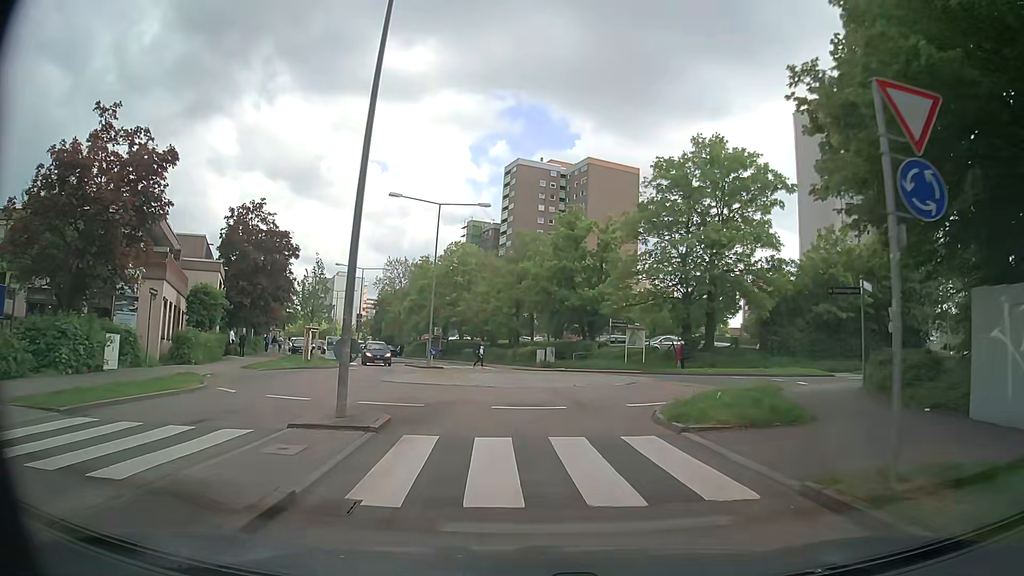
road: secondary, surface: asphalt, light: Day
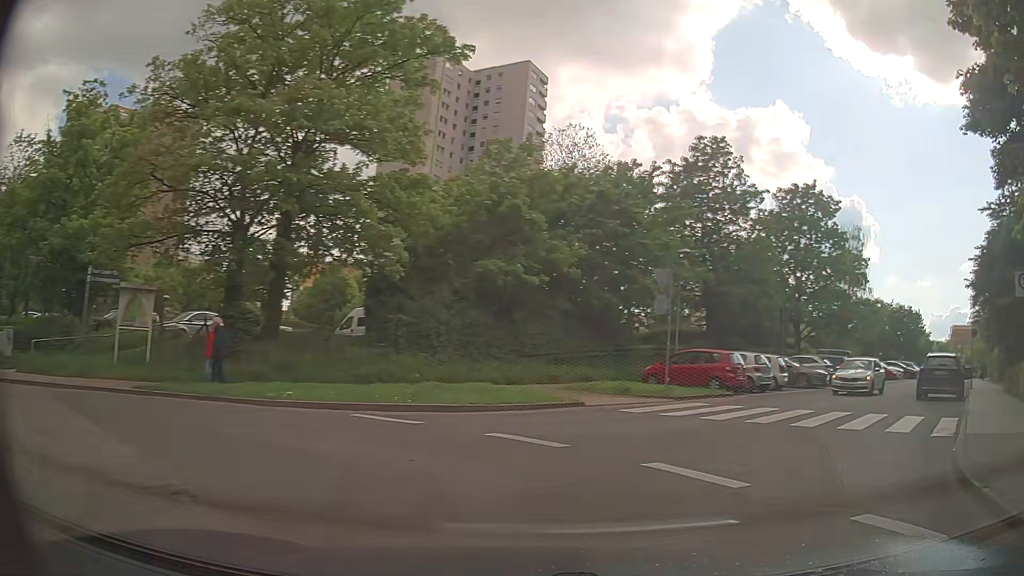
(+3.0, +20.2) m; +37°
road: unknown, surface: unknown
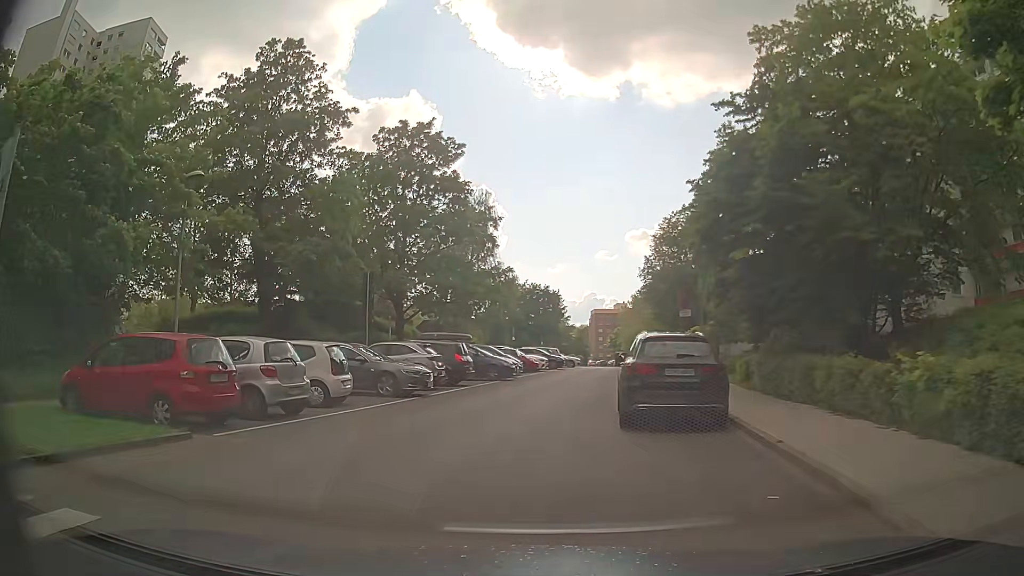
(+5.3, +11.6) m; +34°
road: residential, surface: asphalt
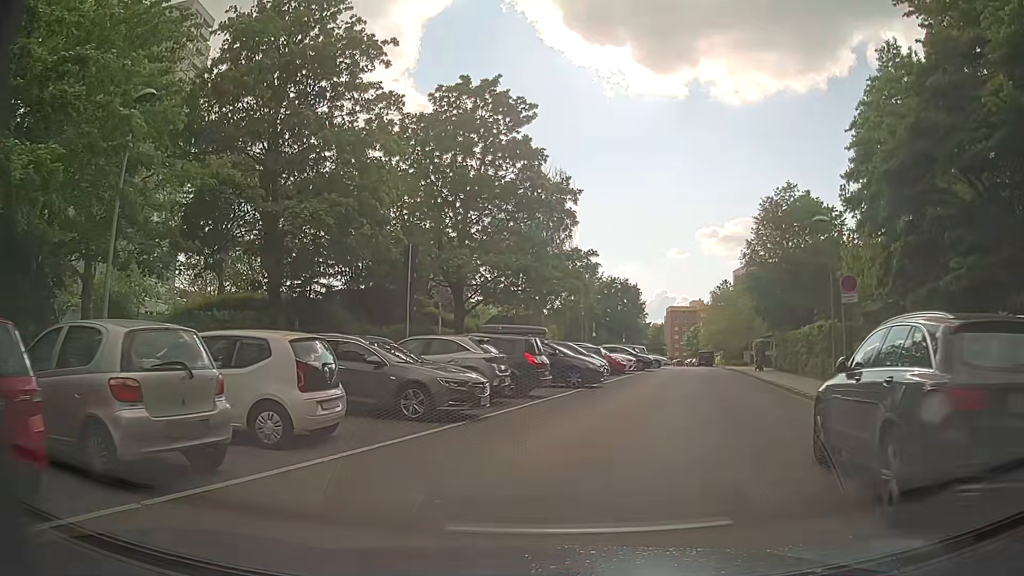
(-0.5, +6.9) m; -6°
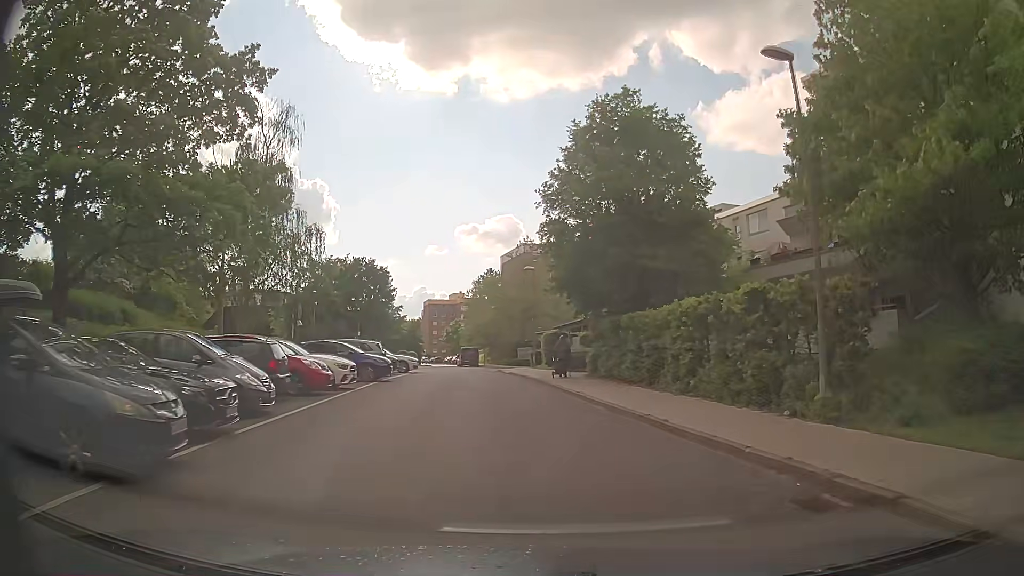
(+2.9, +15.9) m; +21°
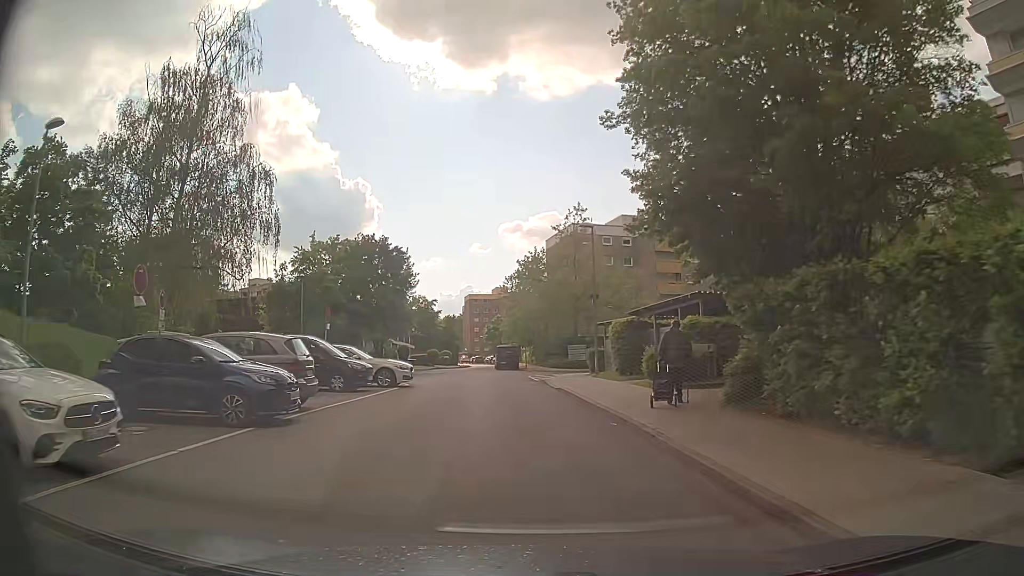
(-0.3, +14.4) m; -3°
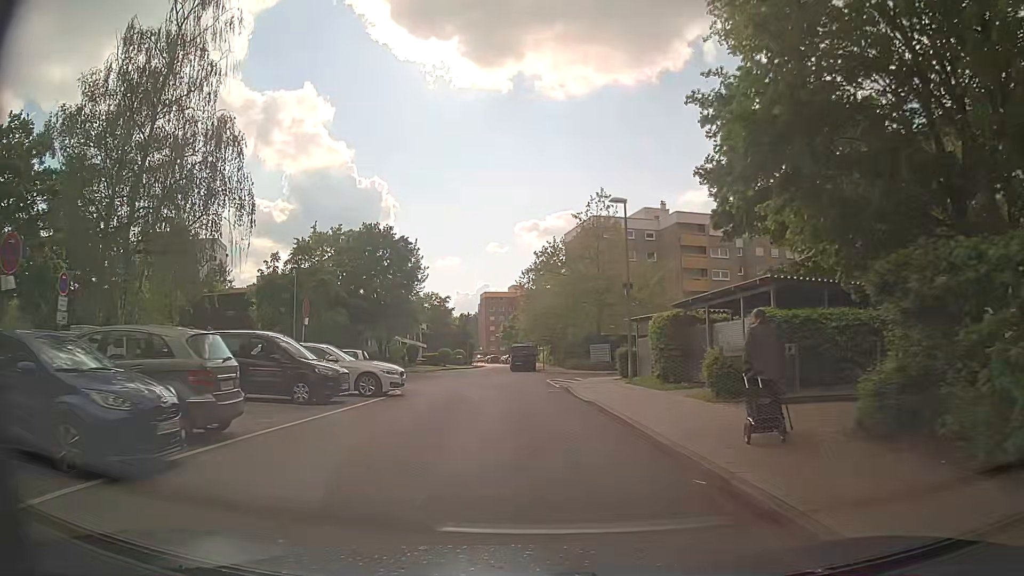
(-0.1, +4.7) m; -2°
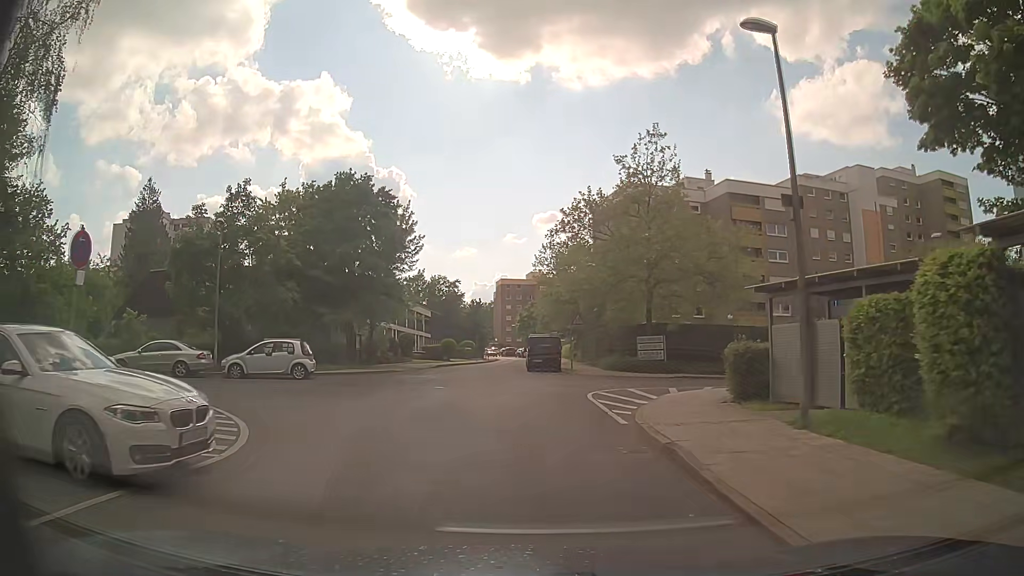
(-0.3, +13.2) m; -2°
